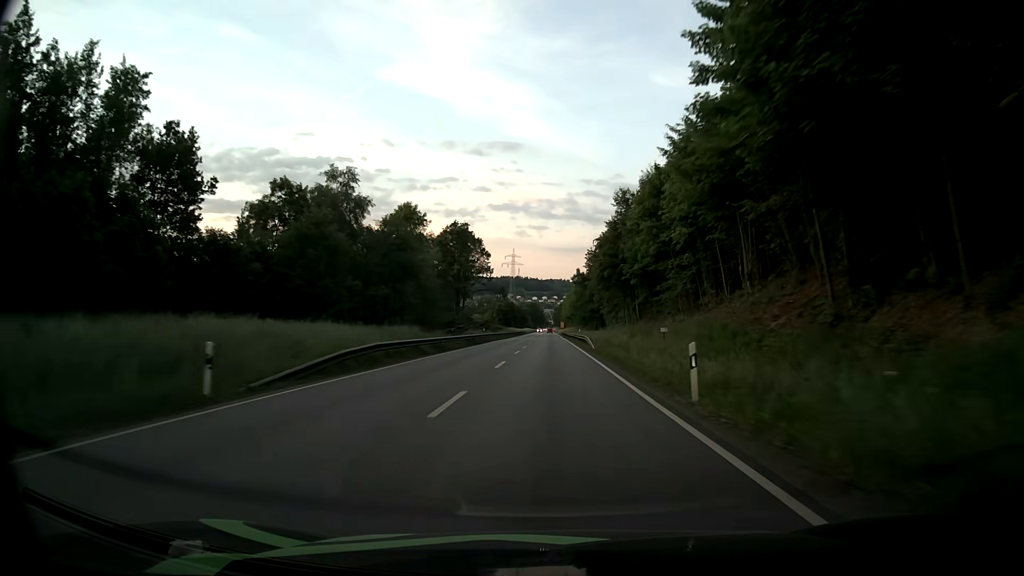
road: primary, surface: asphalt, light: Day
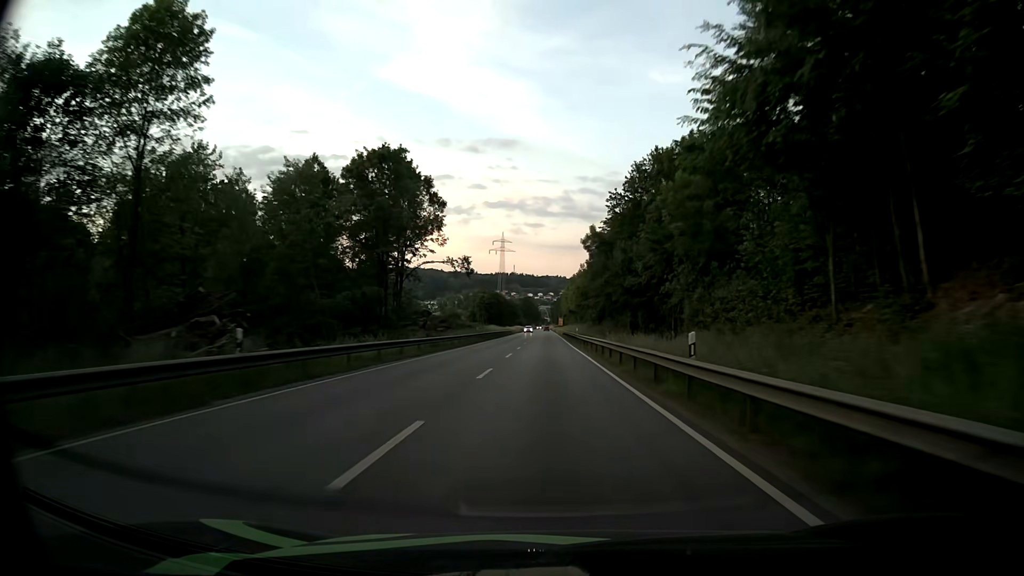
(0.0, +51.0) m; 0°
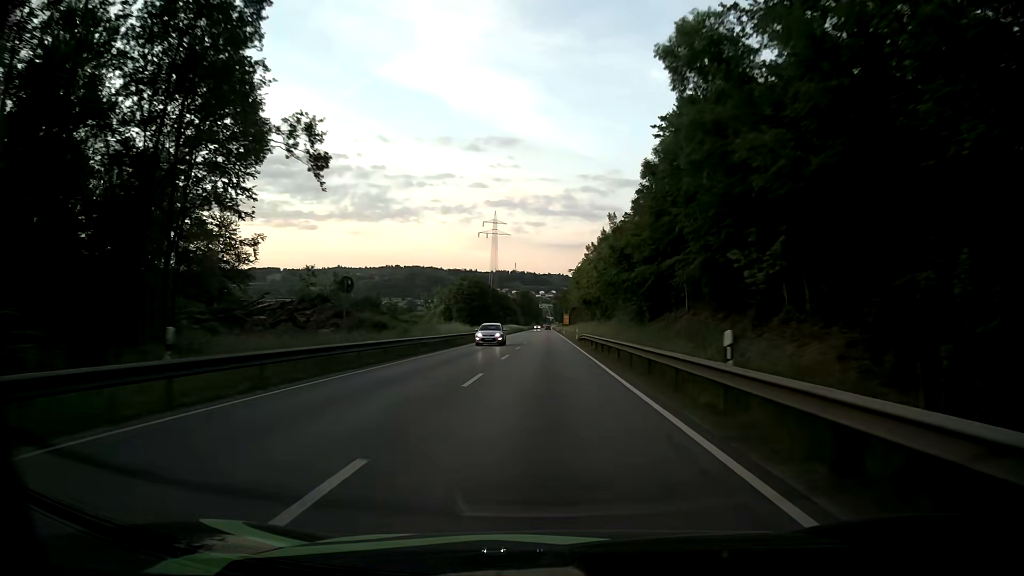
(-0.2, +51.0) m; 0°
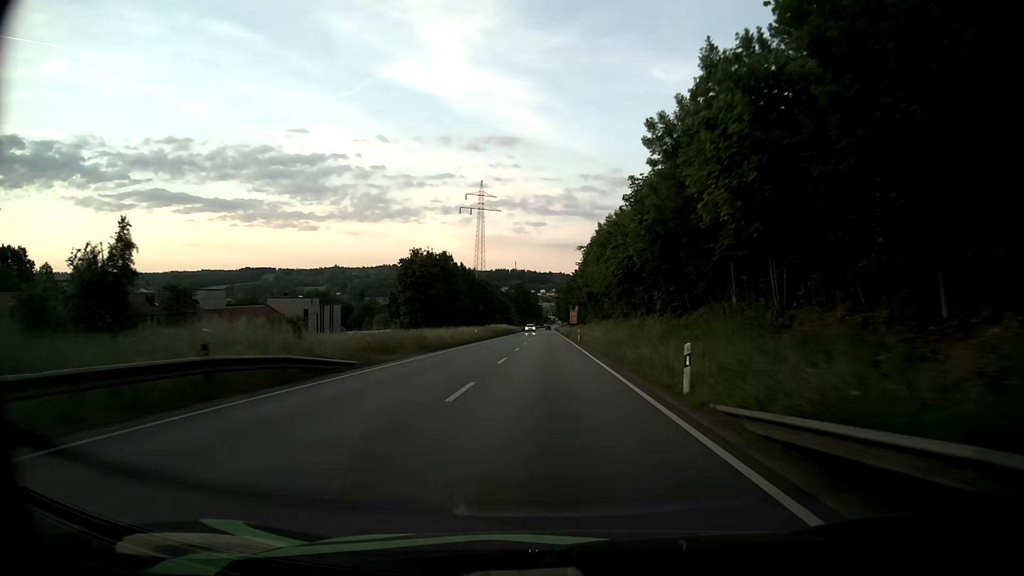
(0.0, +50.9) m; 0°
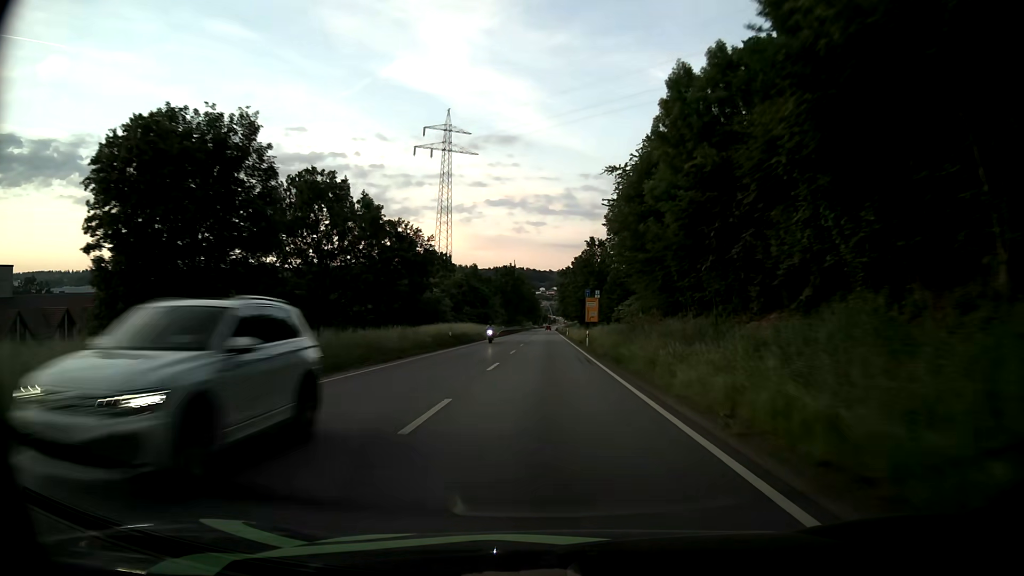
(+0.1, +63.7) m; 0°
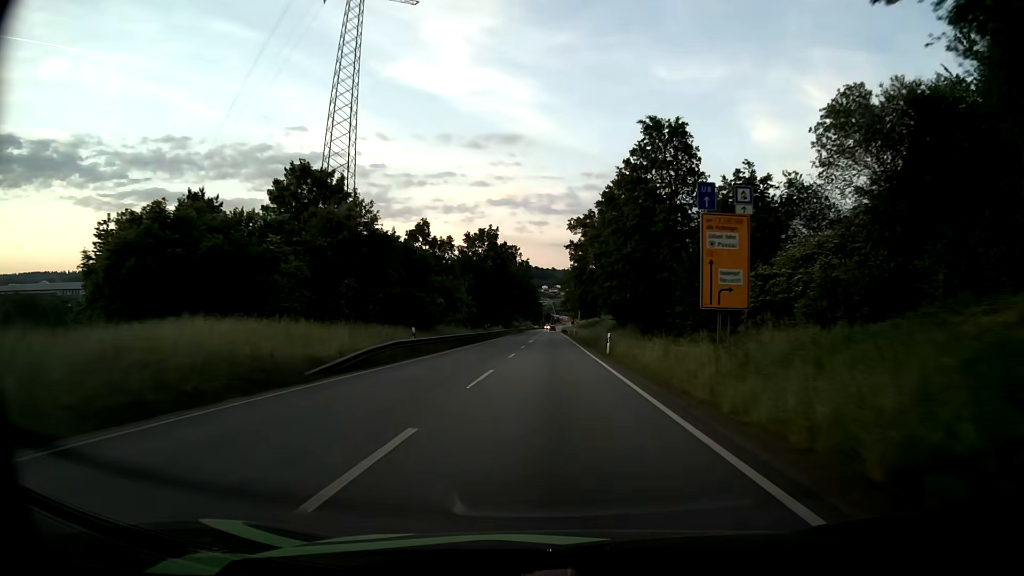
(-0.1, +63.6) m; 0°
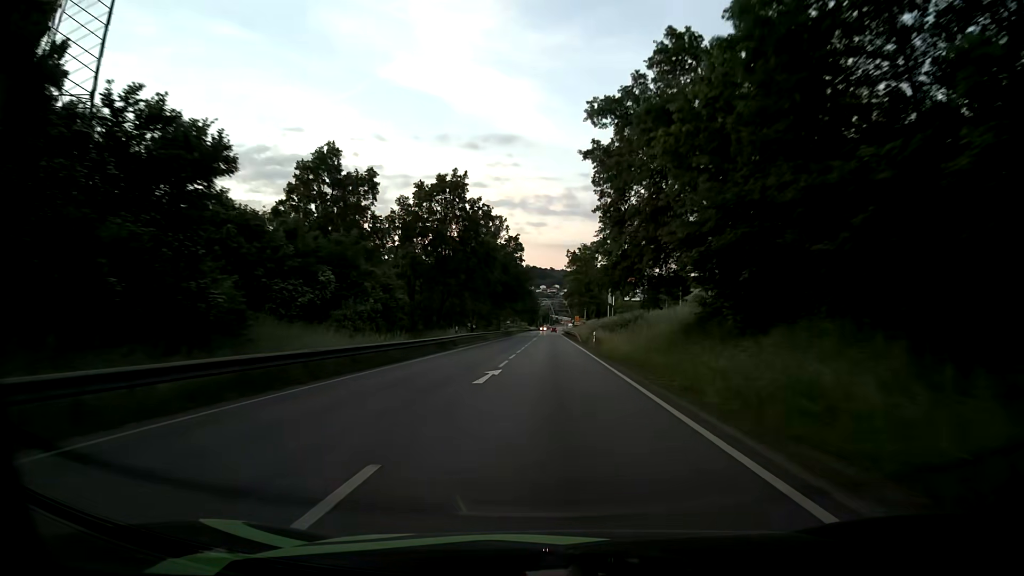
(0.0, +38.1) m; 0°
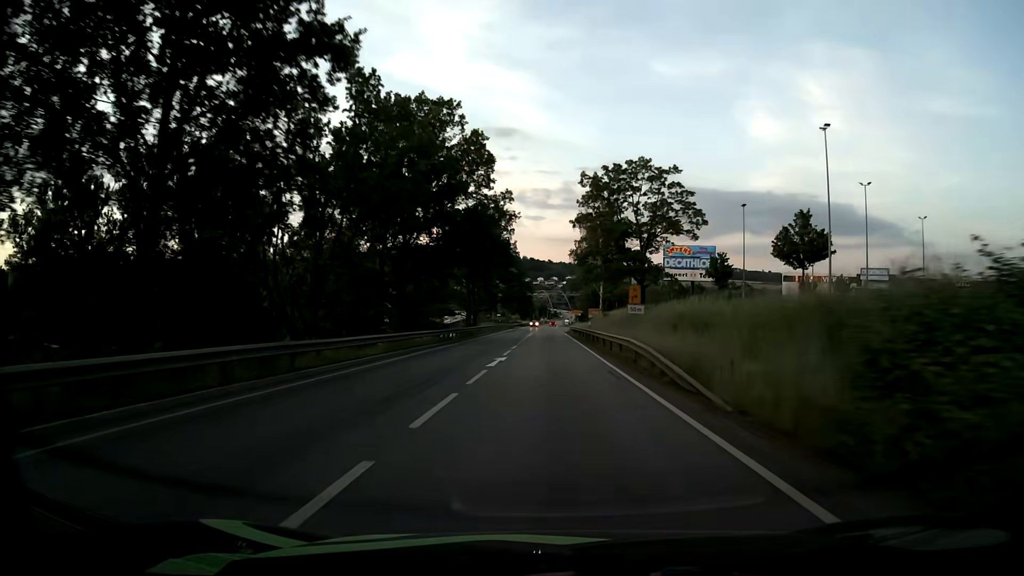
(+0.2, +49.7) m; 0°
